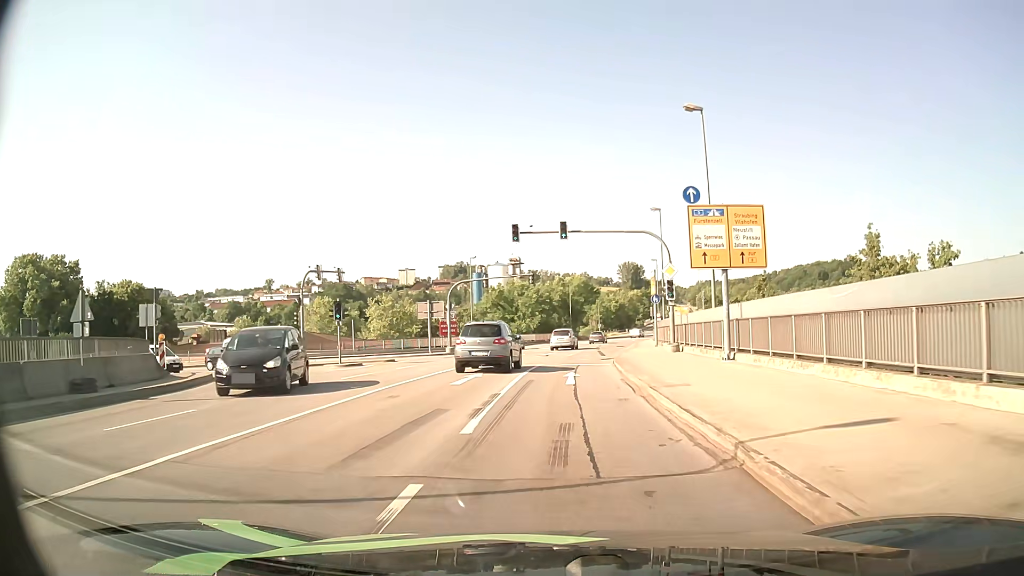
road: primary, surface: asphalt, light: Day
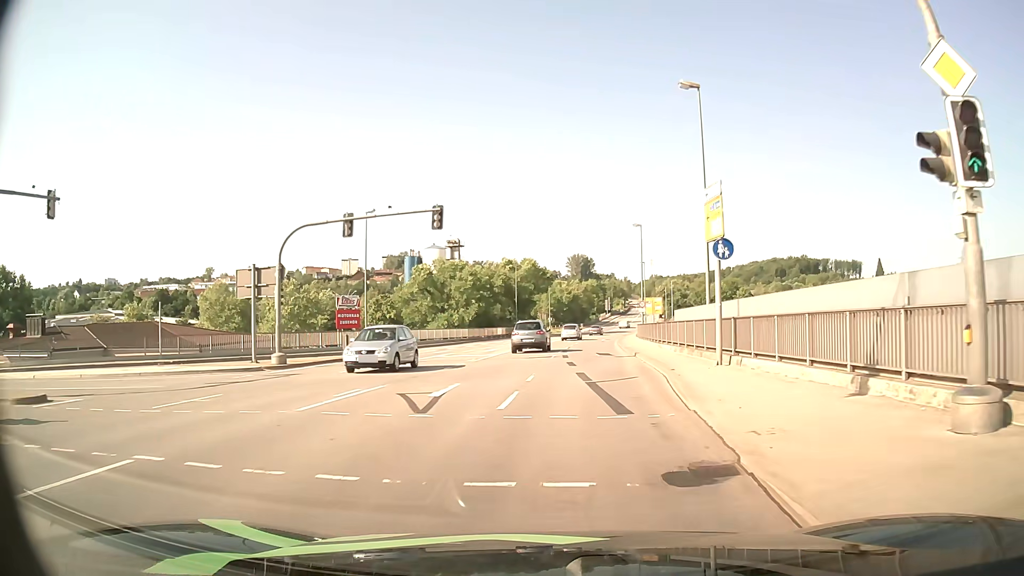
(+0.7, +26.4) m; +4°
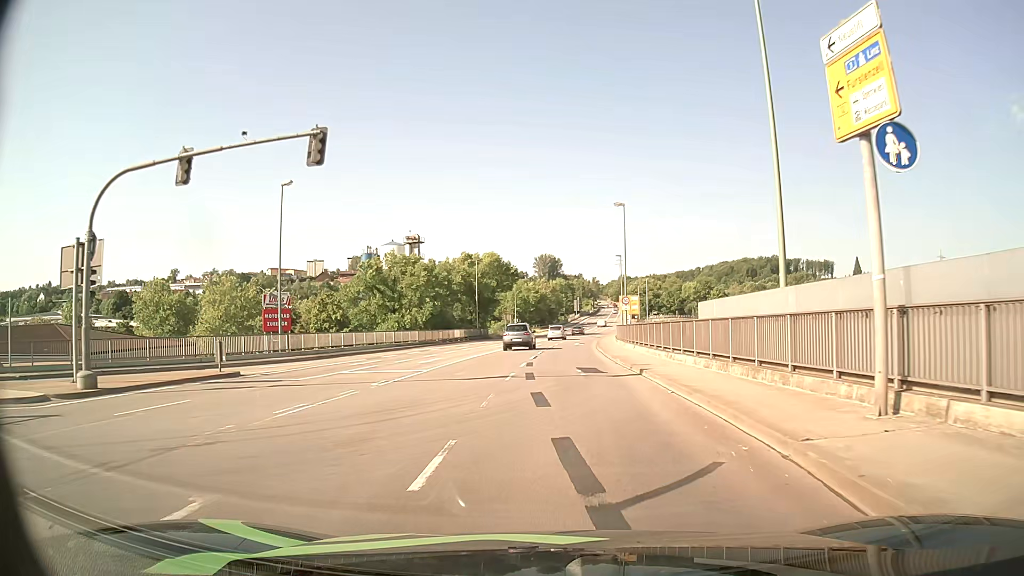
(+0.2, +11.0) m; +3°
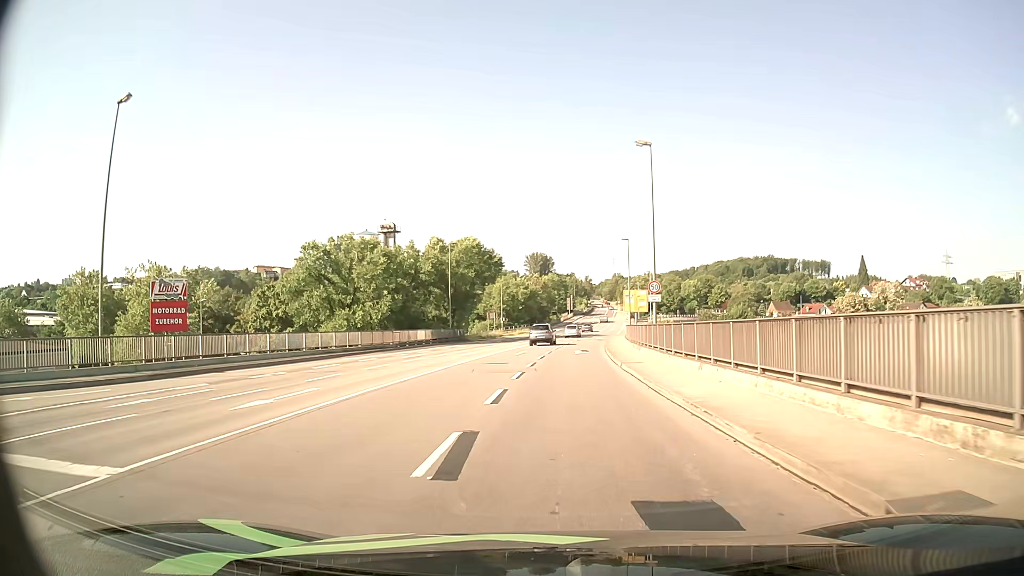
(+0.1, +17.1) m; 0°
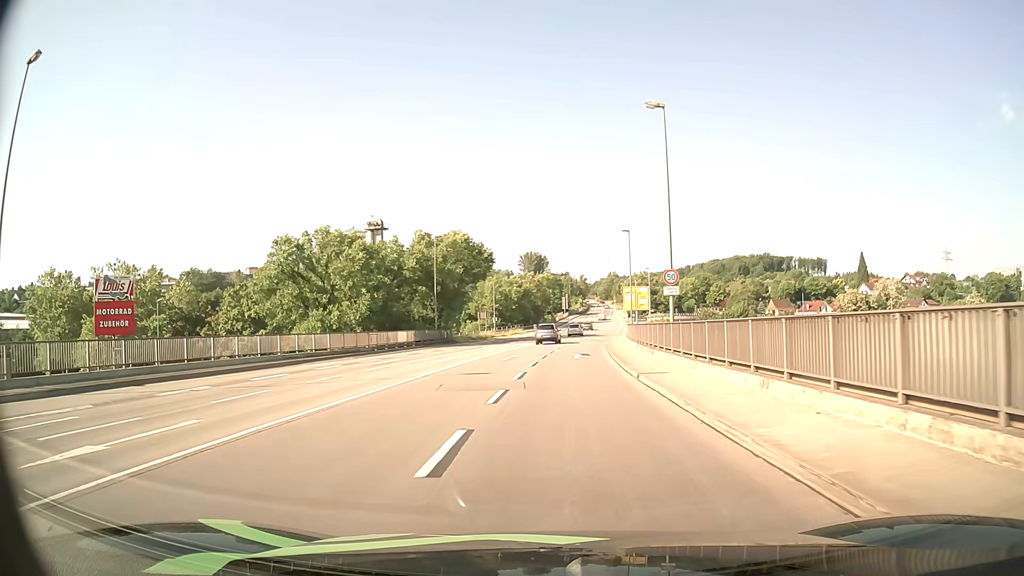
(+0.1, +5.8) m; +1°
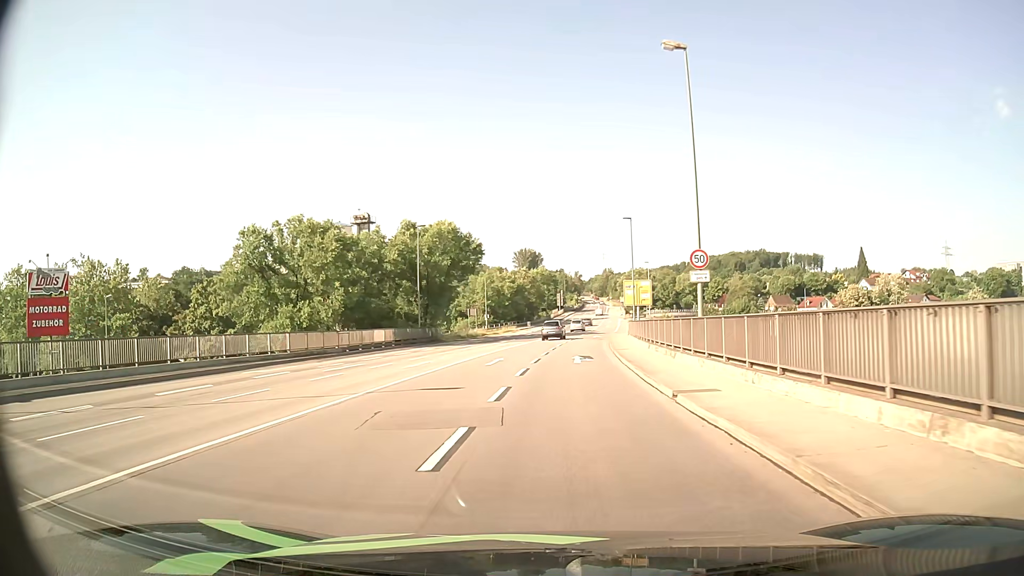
(0.0, +5.9) m; 0°
